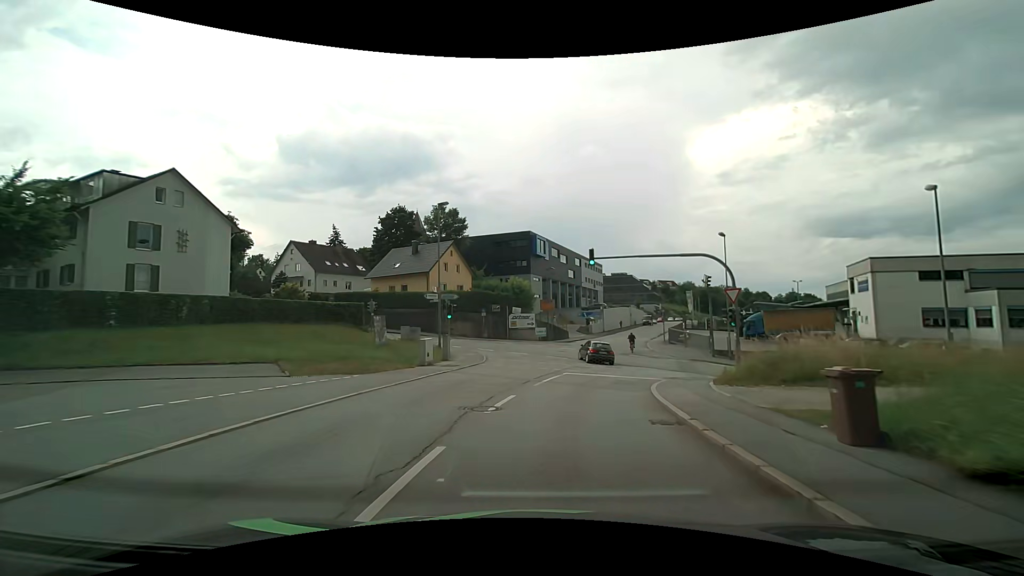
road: residential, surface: asphalt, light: Day
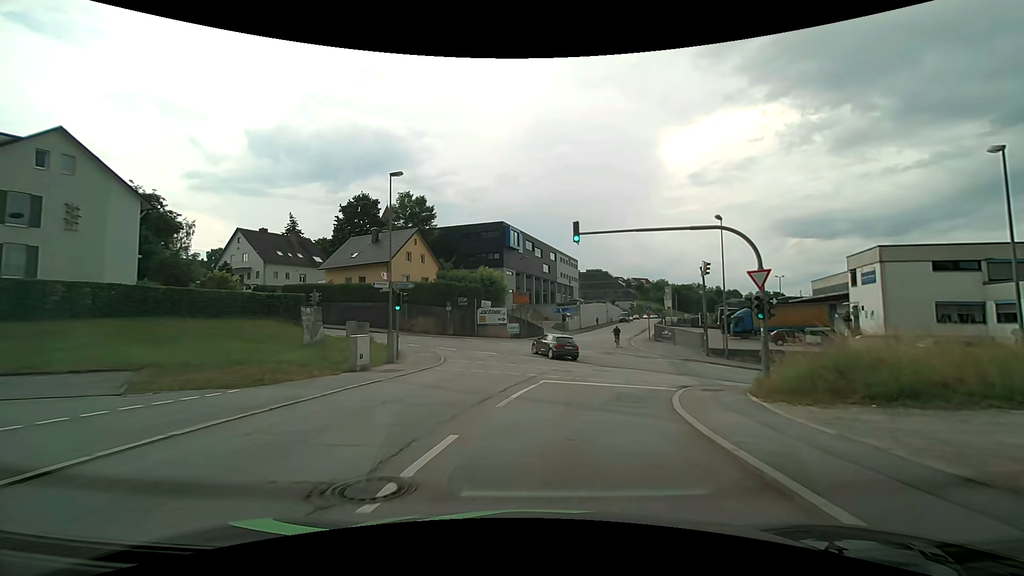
(+0.1, +5.5) m; +3°
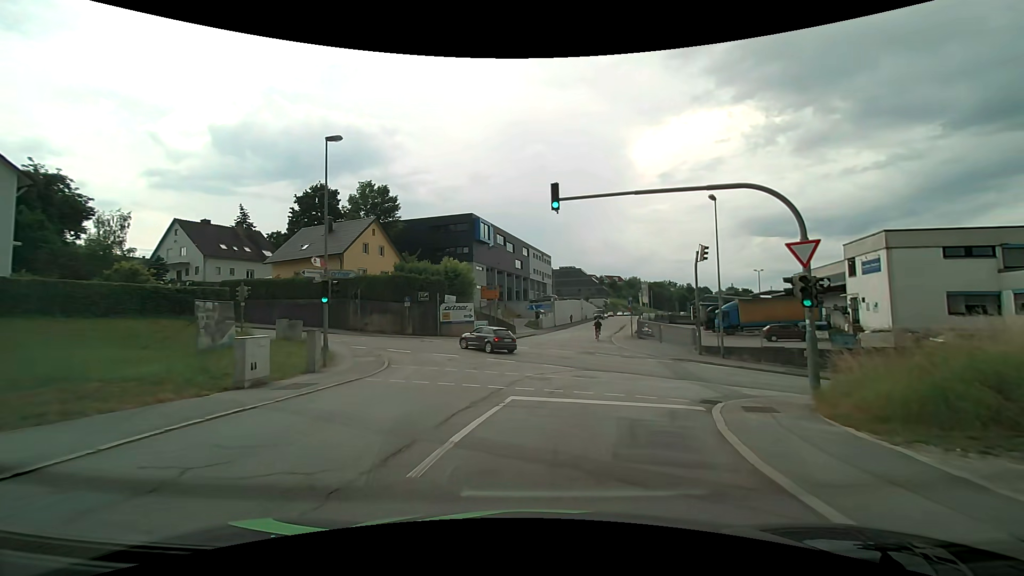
(+0.1, +4.9) m; +3°
